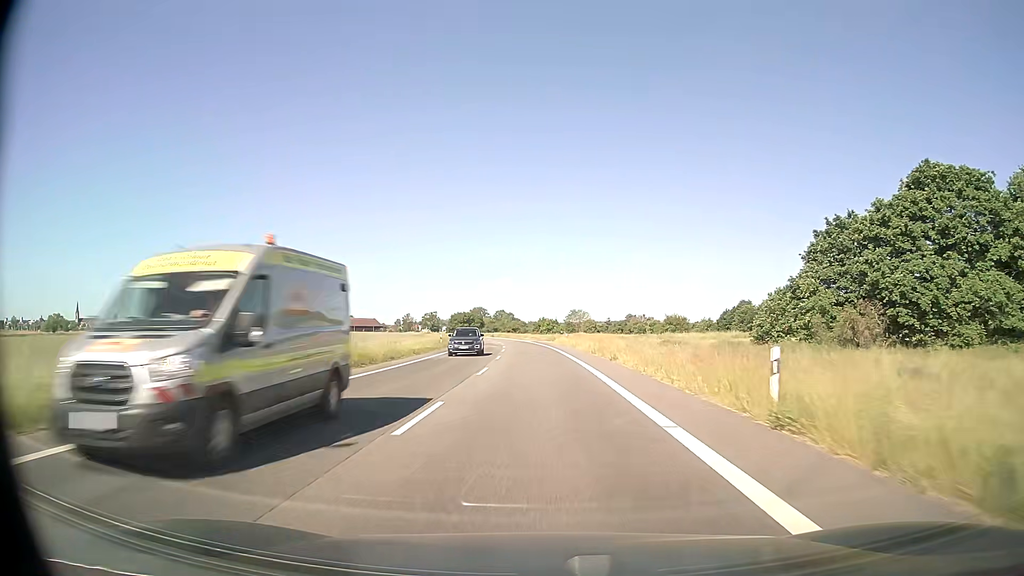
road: secondary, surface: asphalt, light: Day
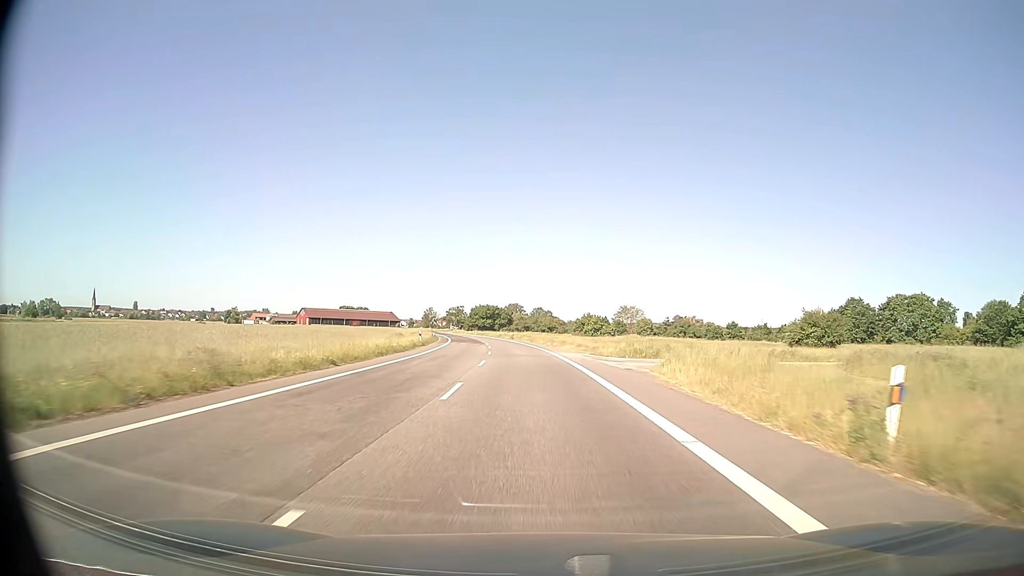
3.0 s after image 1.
(-1.4, +55.4) m; -3°
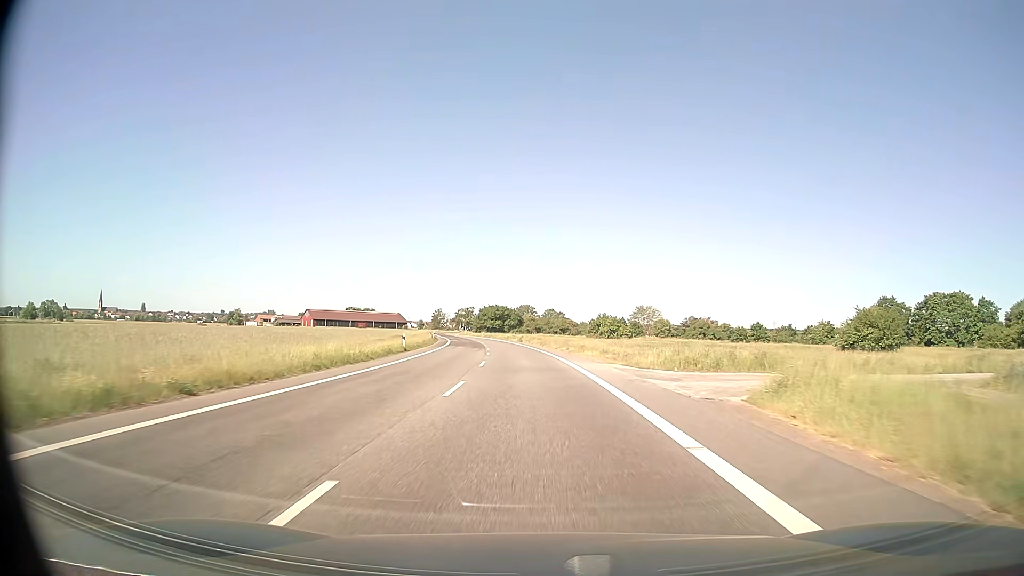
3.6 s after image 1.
(-0.1, +11.2) m; -1°
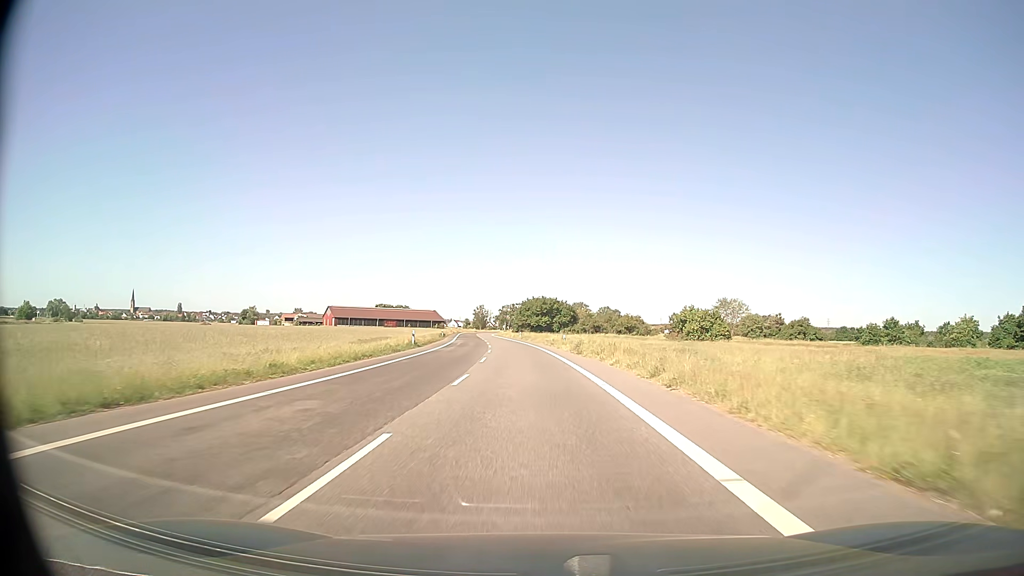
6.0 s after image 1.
(-1.8, +45.1) m; -4°
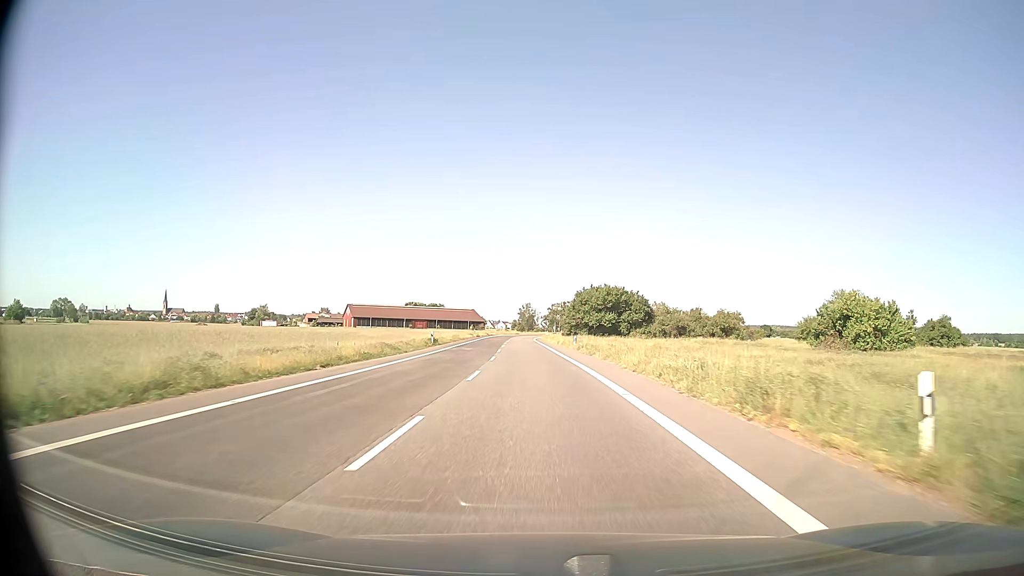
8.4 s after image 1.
(-1.8, +45.8) m; -4°
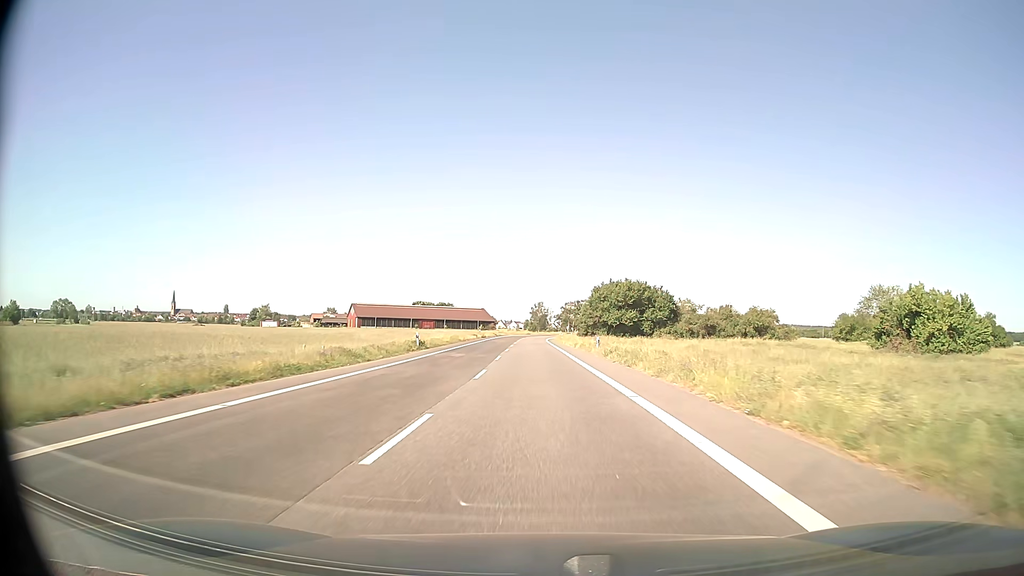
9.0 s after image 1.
(-0.1, +11.6) m; -1°
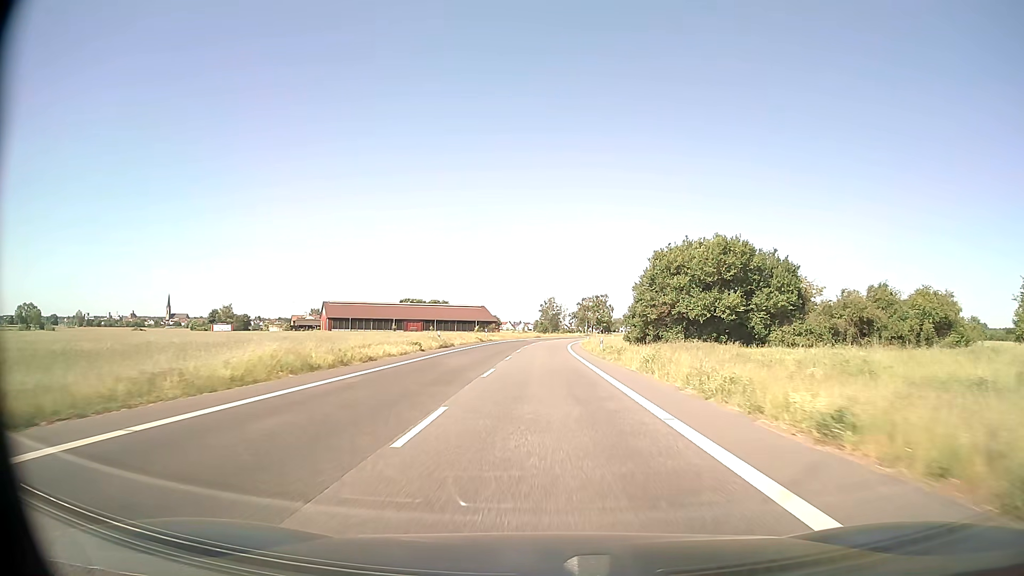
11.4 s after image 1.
(-0.9, +46.6) m; -1°
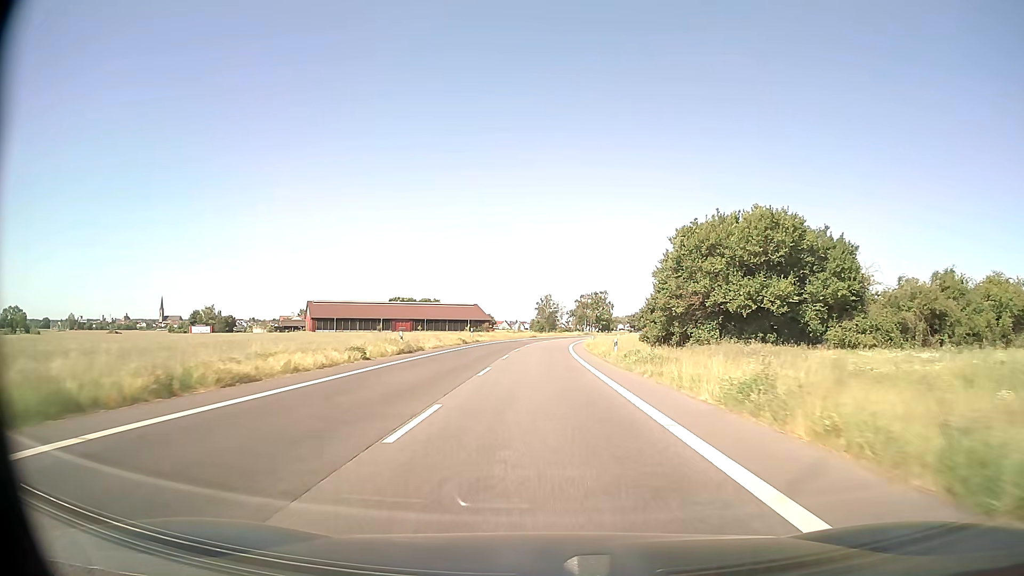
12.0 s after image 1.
(0.0, +11.7) m; 0°
(0, +10) (0, +20) (0, +30) (0, +40) (0, +50) (+1, +60) (+1, +70) (+2, +80) (+4, +90) (+5, +100) m
